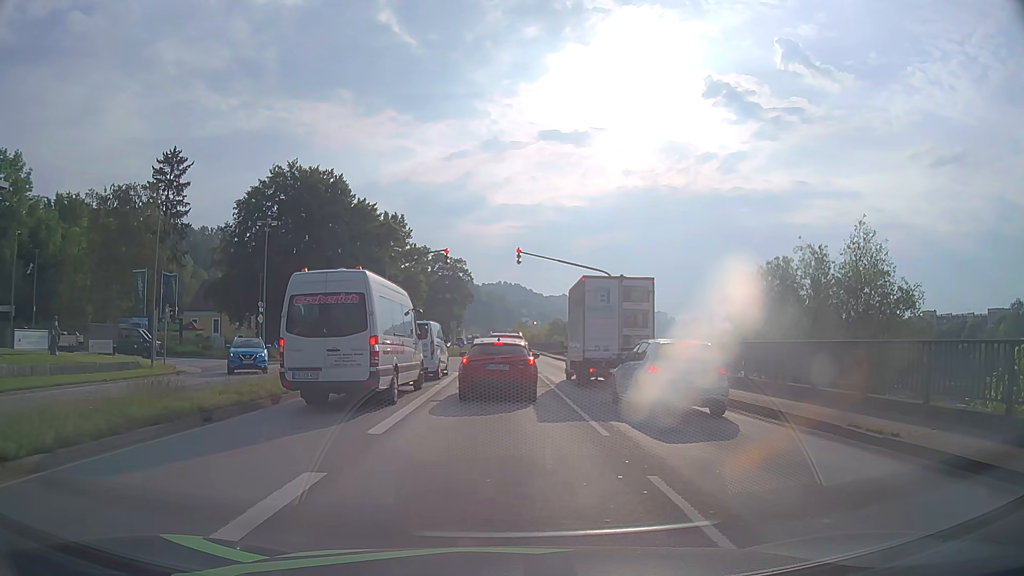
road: primary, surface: asphalt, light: Day
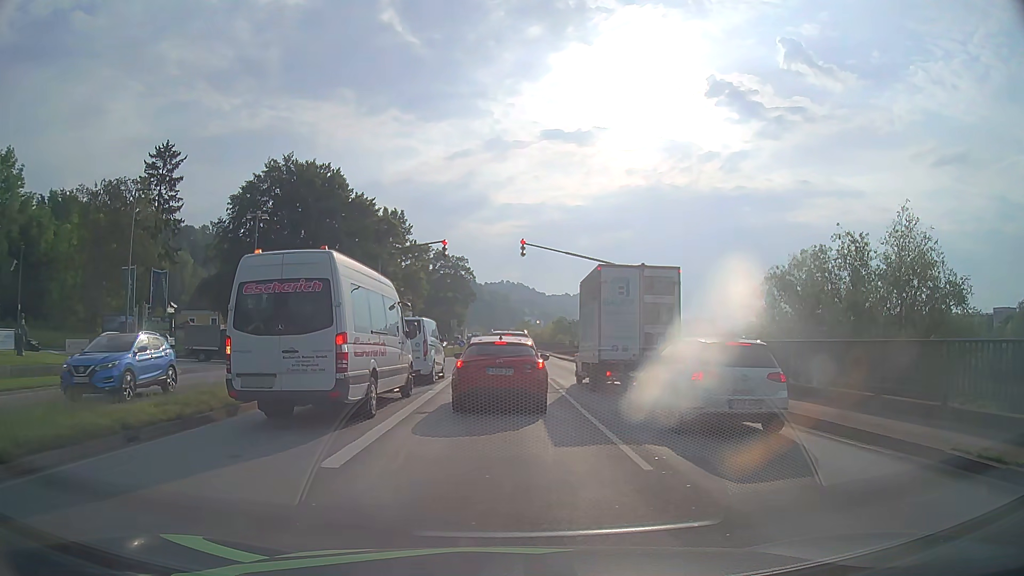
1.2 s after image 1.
(0.0, +2.7) m; 0°
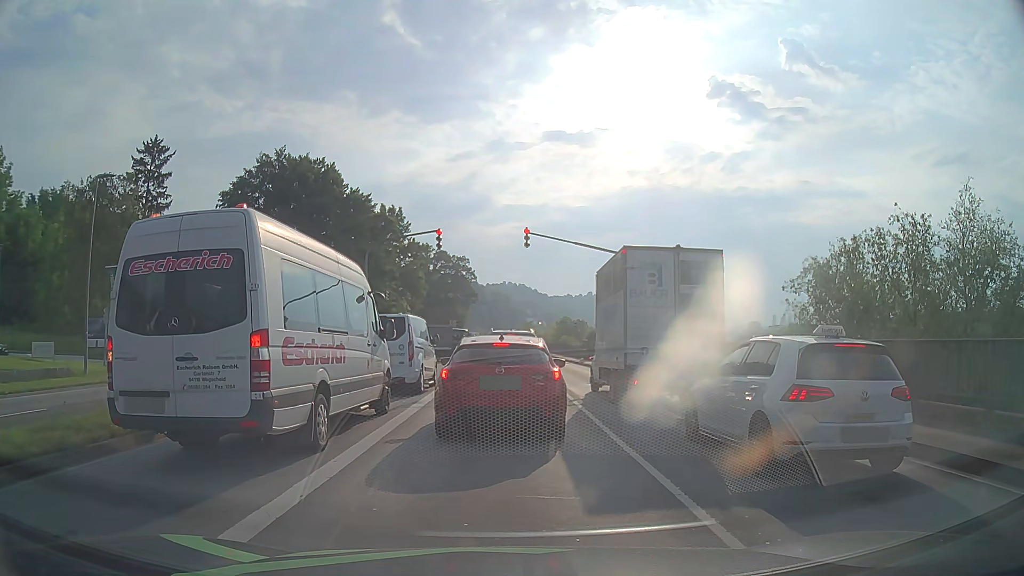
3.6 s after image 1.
(0.0, +3.4) m; -1°
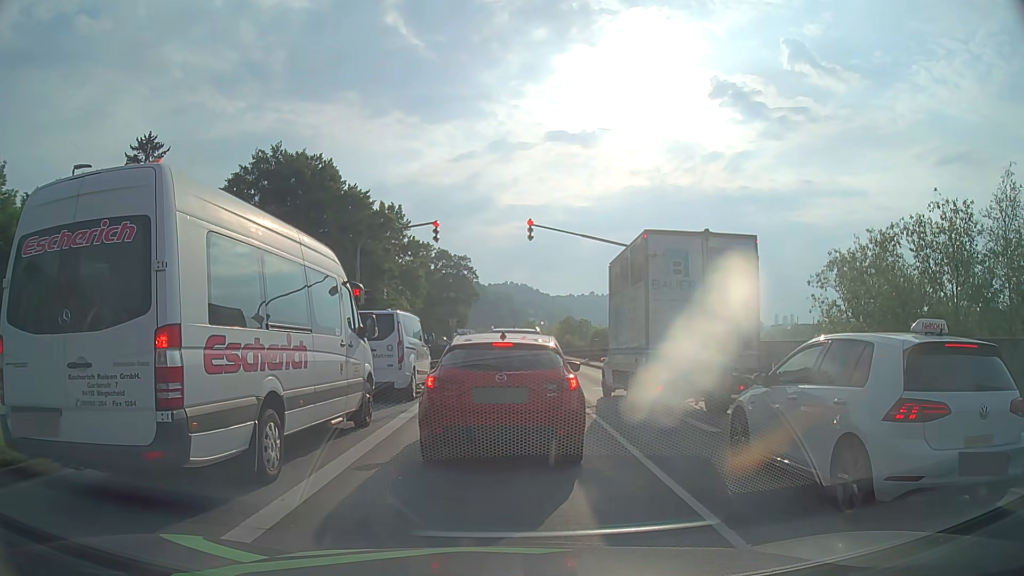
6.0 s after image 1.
(0.0, +1.9) m; 0°
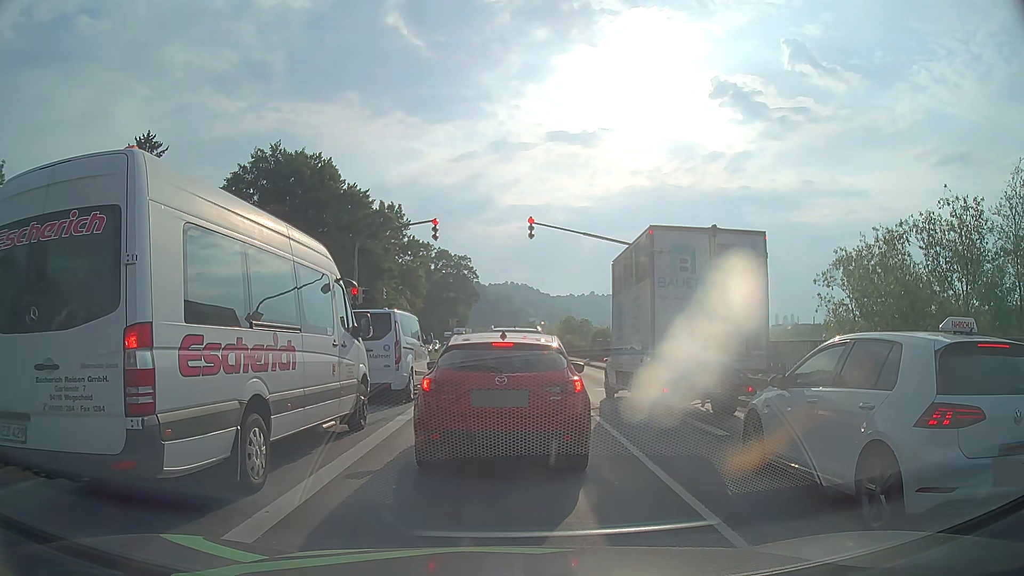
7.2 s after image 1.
(0.0, +0.4) m; 0°
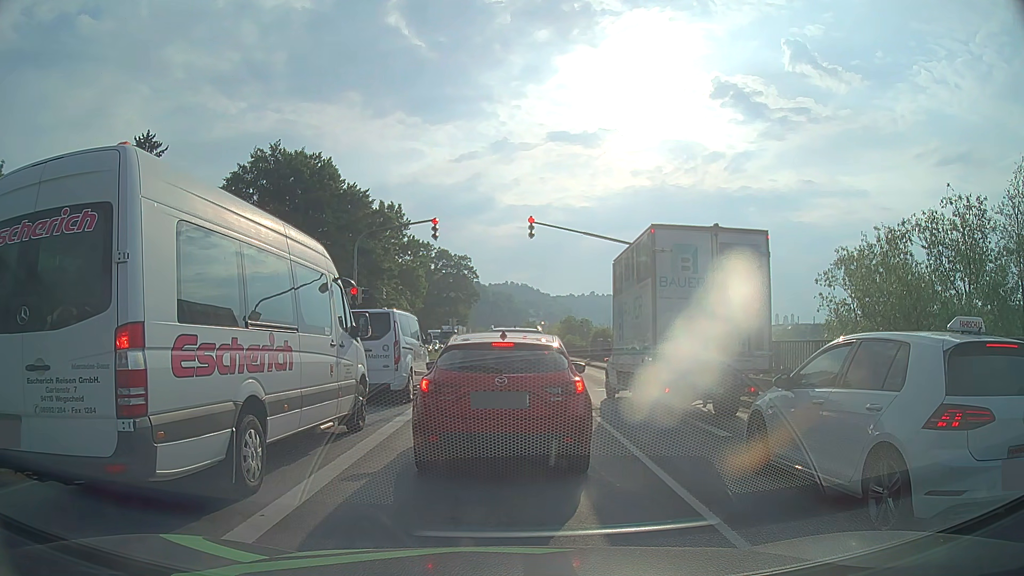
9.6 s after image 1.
(0.0, +0.2) m; 0°
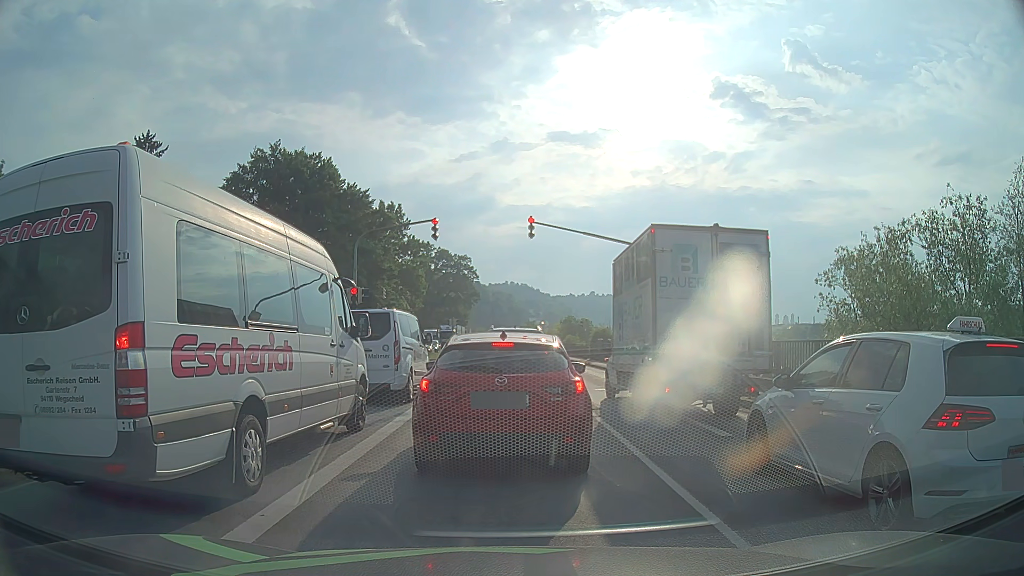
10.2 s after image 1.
(0.0, 0.0) m; 0°
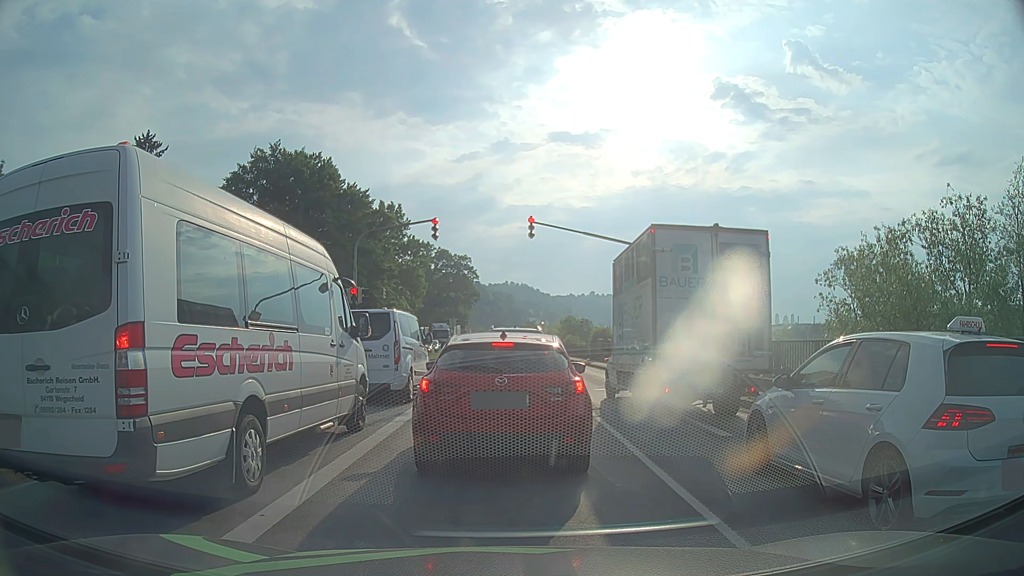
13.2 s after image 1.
(0.0, 0.0) m; 0°
(0, +10) (0, +20) (0, +30) (0, +40) (0, +50) (0, +60) (0, +70) (0, +80) (0, +90) (0, +100) m
